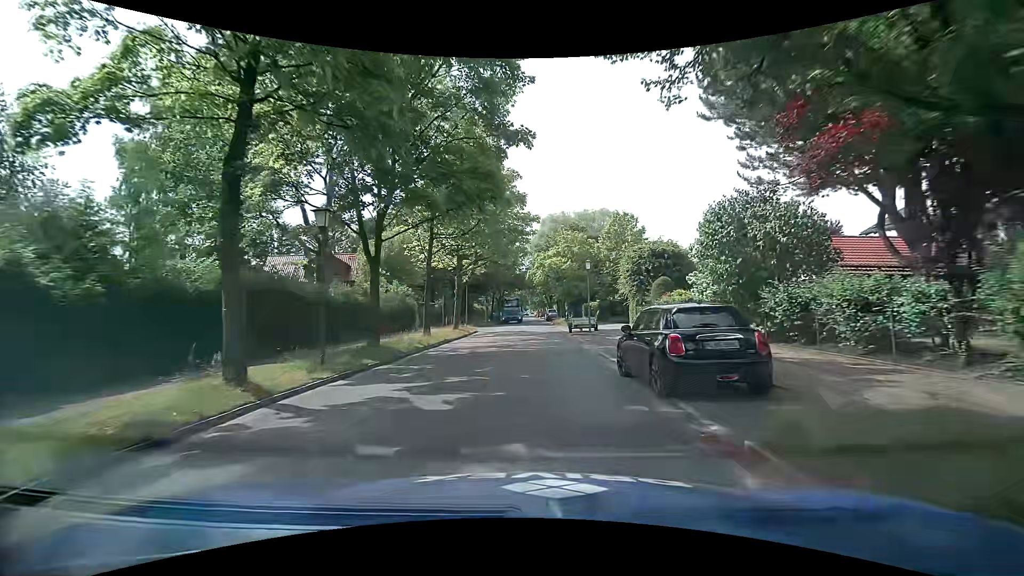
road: tertiary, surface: asphalt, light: Day
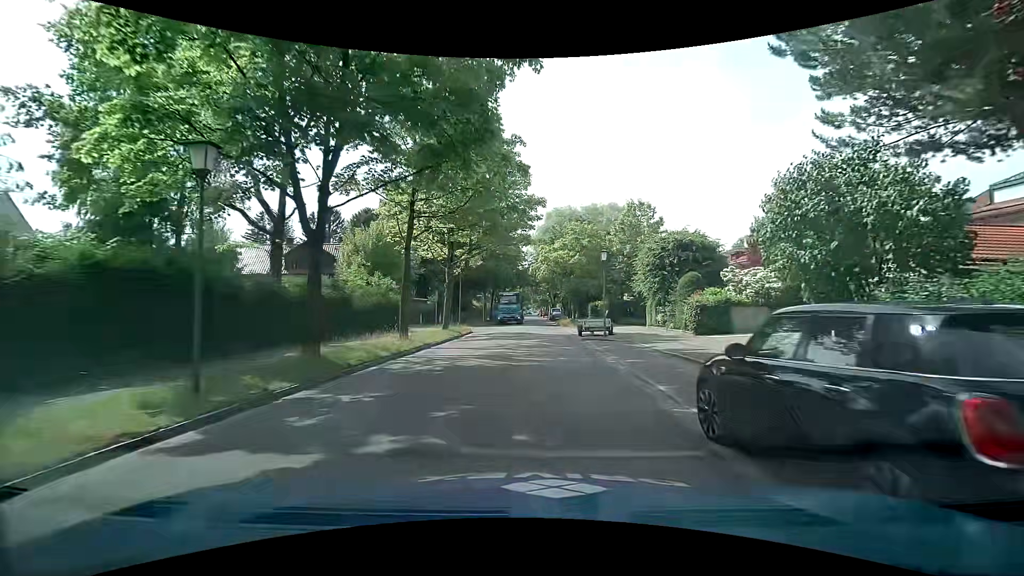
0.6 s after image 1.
(0.0, +5.0) m; 0°
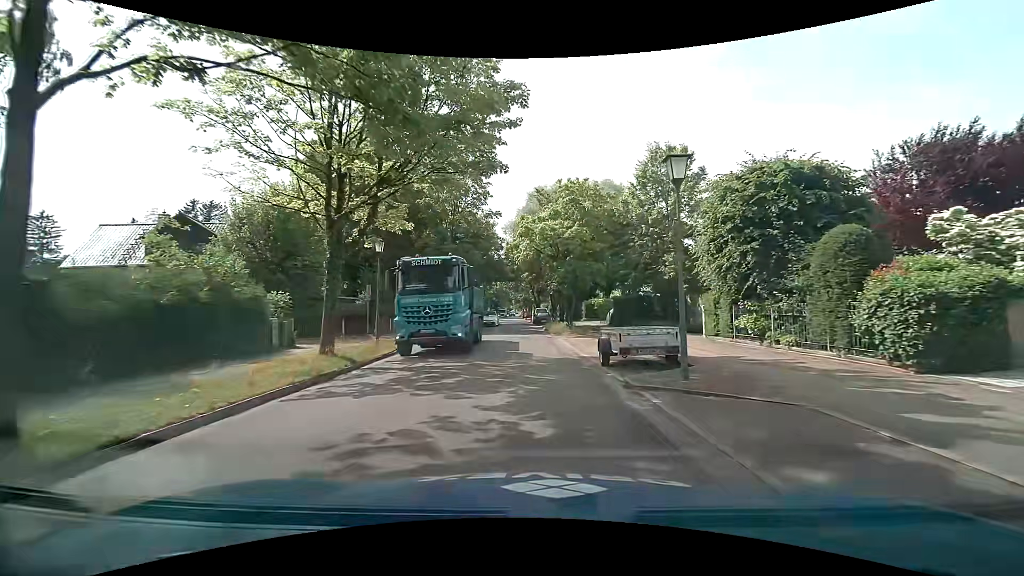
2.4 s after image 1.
(+0.3, +14.8) m; +1°
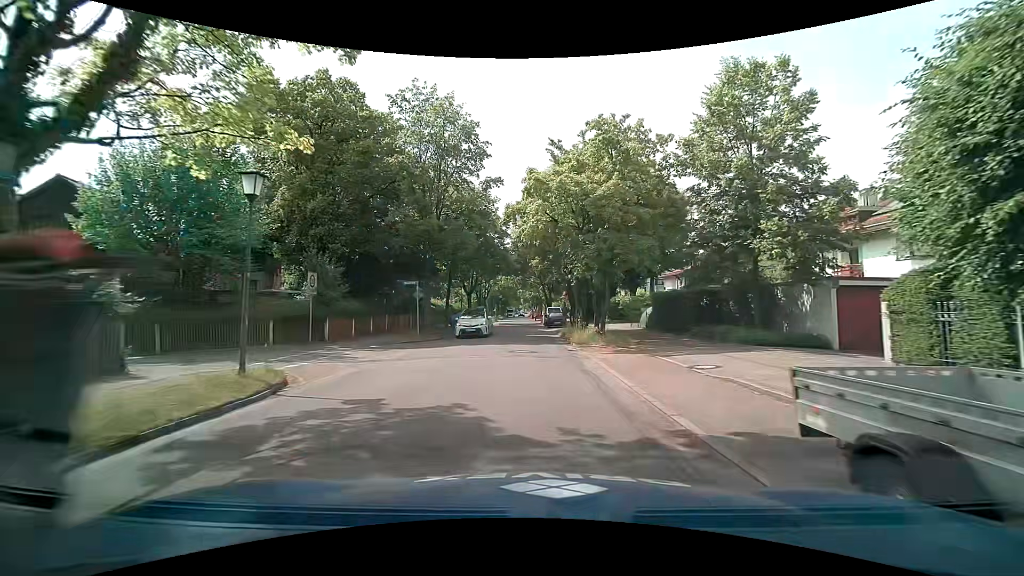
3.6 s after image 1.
(0.0, +9.7) m; -1°
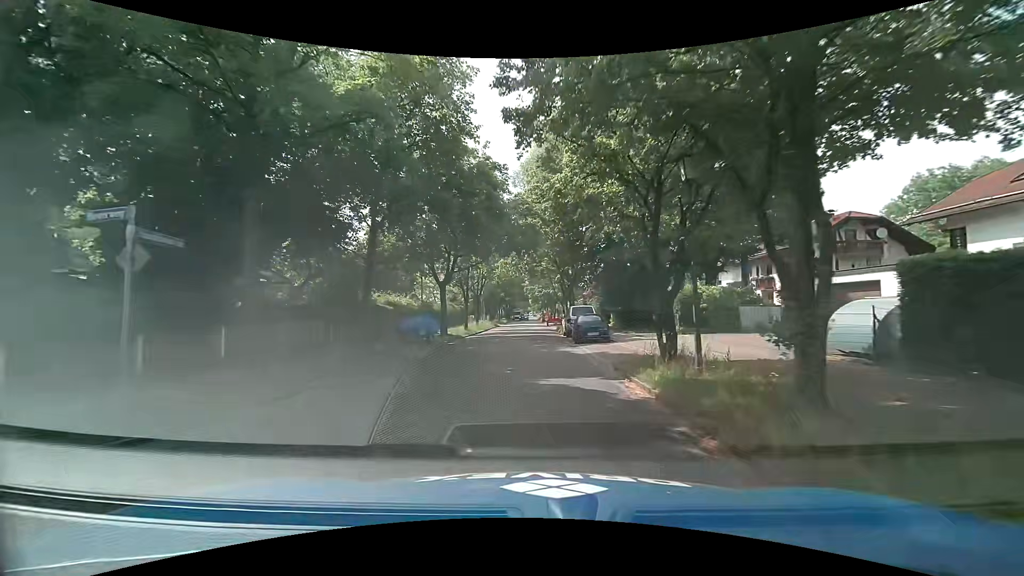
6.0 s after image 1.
(-0.2, +19.3) m; 0°
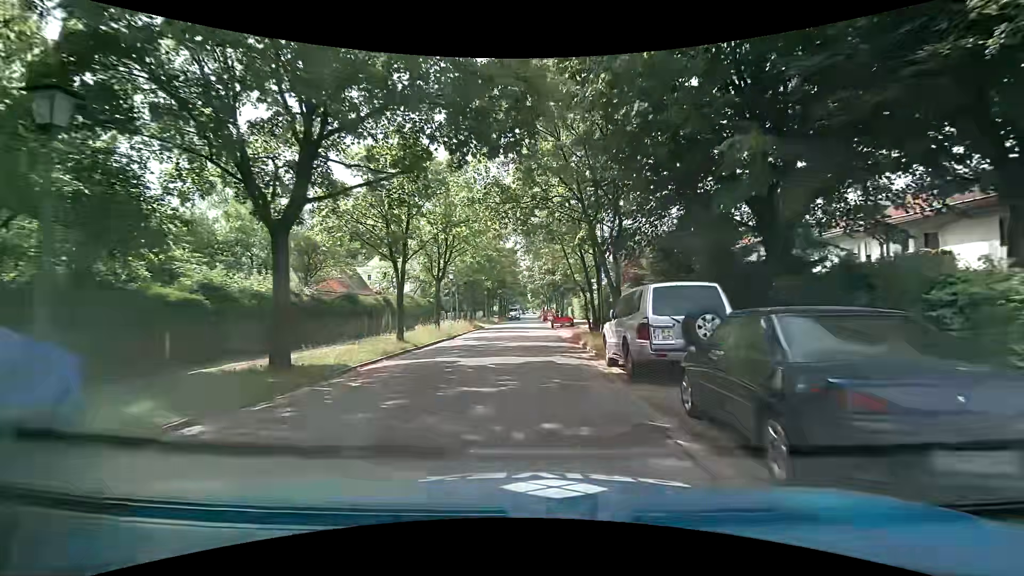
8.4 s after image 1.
(-0.1, +19.7) m; -1°
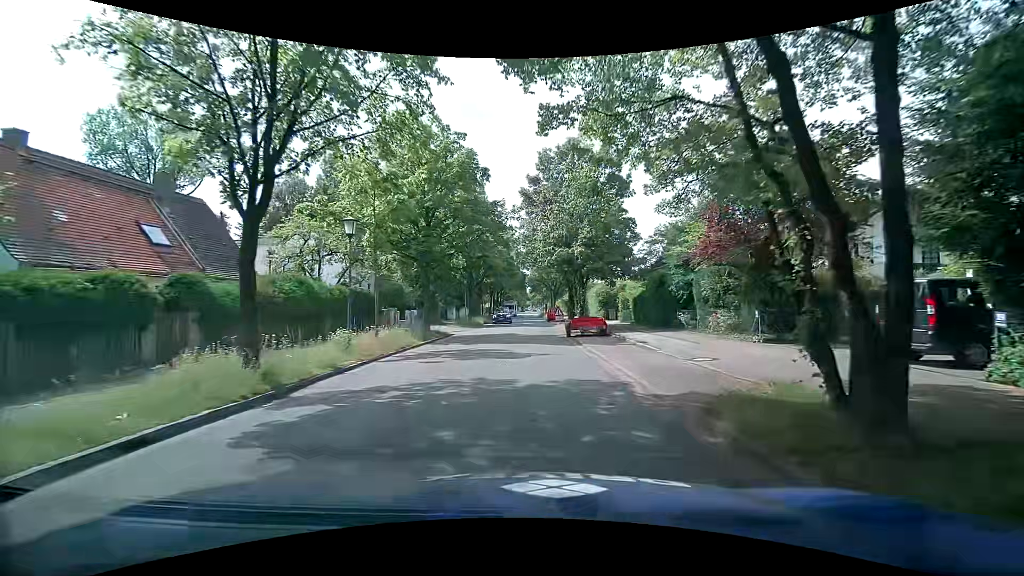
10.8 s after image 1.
(0.0, +19.3) m; 0°
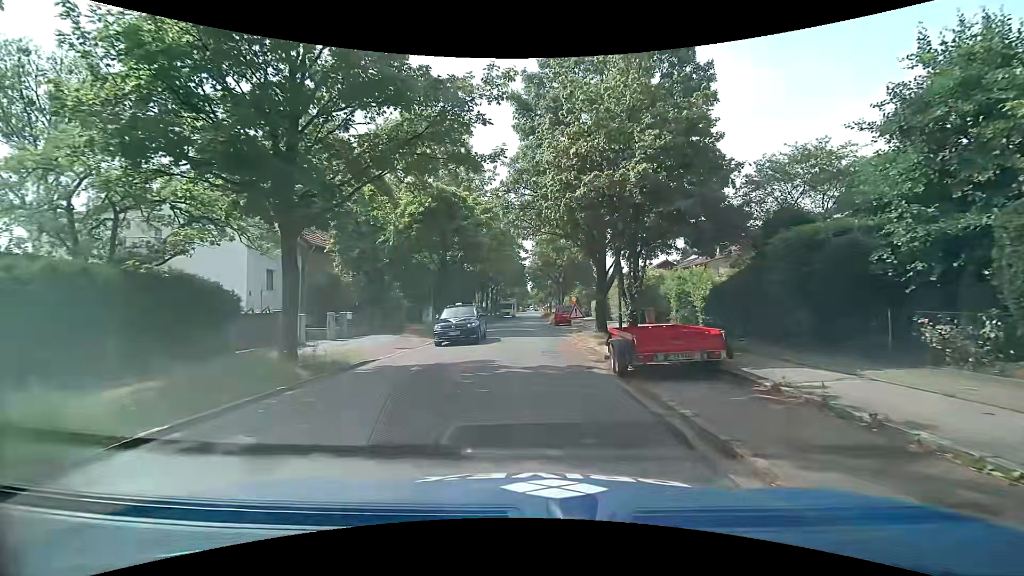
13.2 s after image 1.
(0.0, +14.8) m; 0°
(0, +10) (-1, +20) (-1, +30) (-1, +40) (-1, +50) (-1, +60) (-1, +70) (-1, +80) (-1, +90) (-1, +100) m
